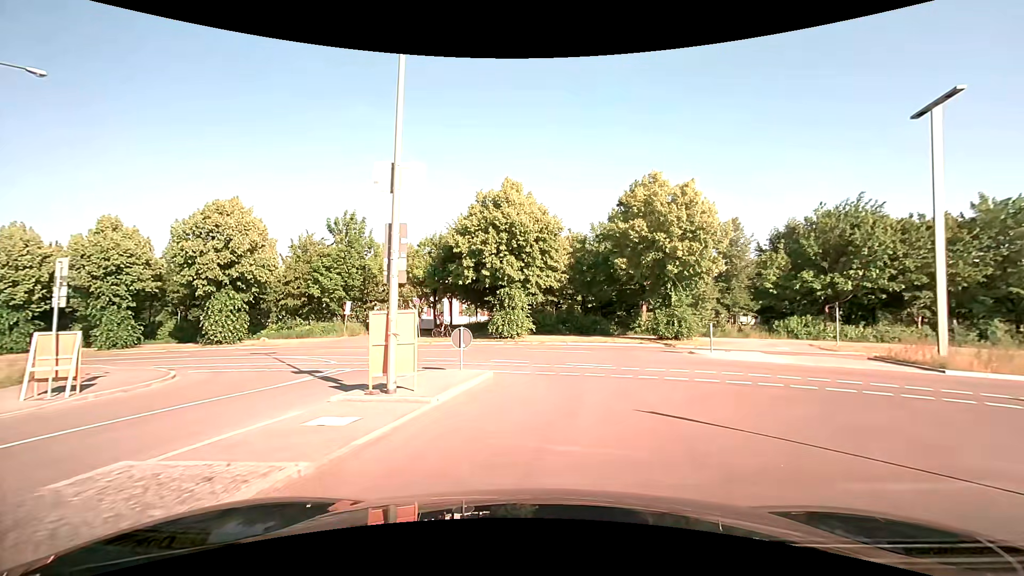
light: Day
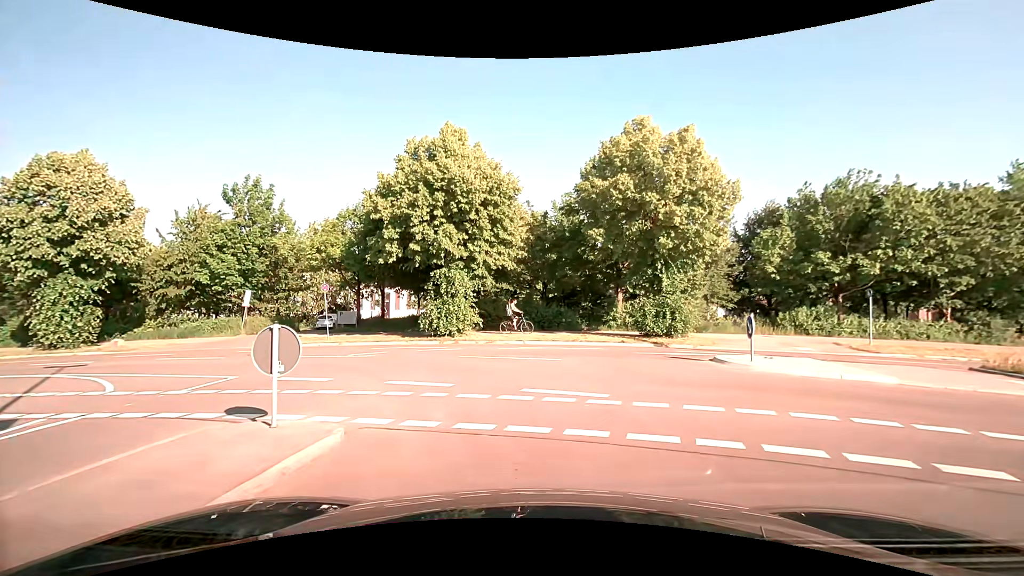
(+0.3, +7.8) m; +4°
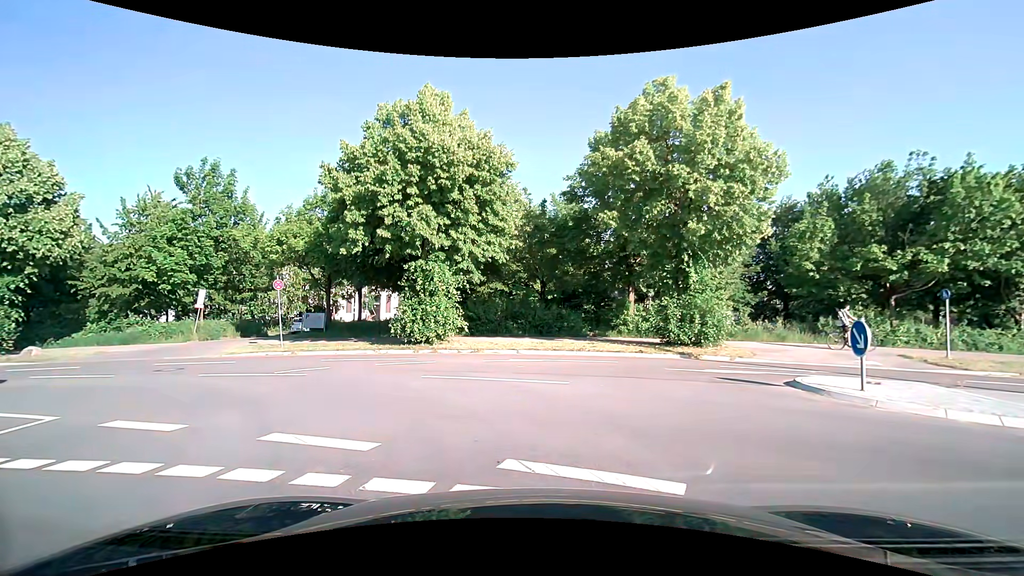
(+0.1, +4.1) m; +2°
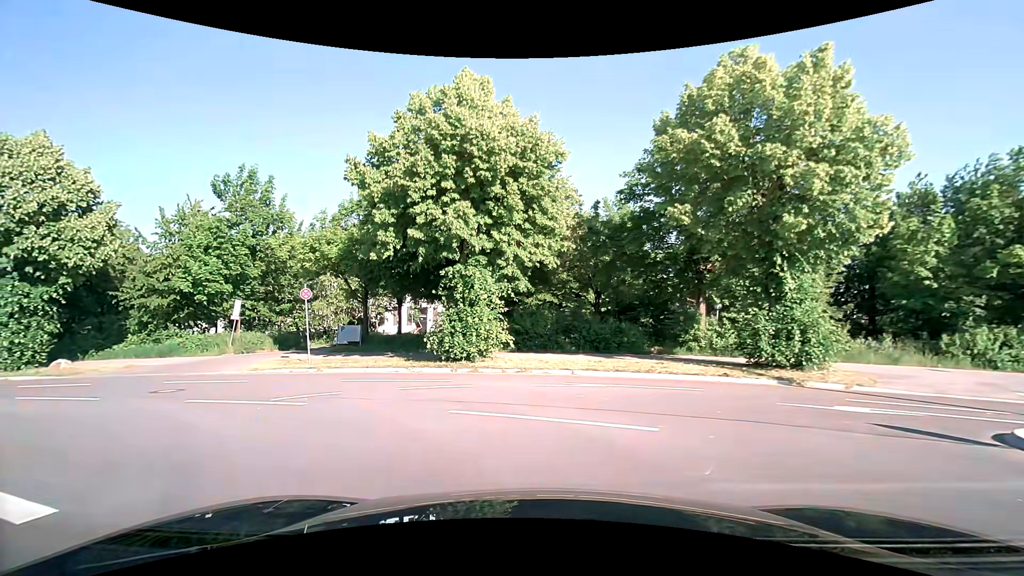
(-0.1, +3.0) m; -7°
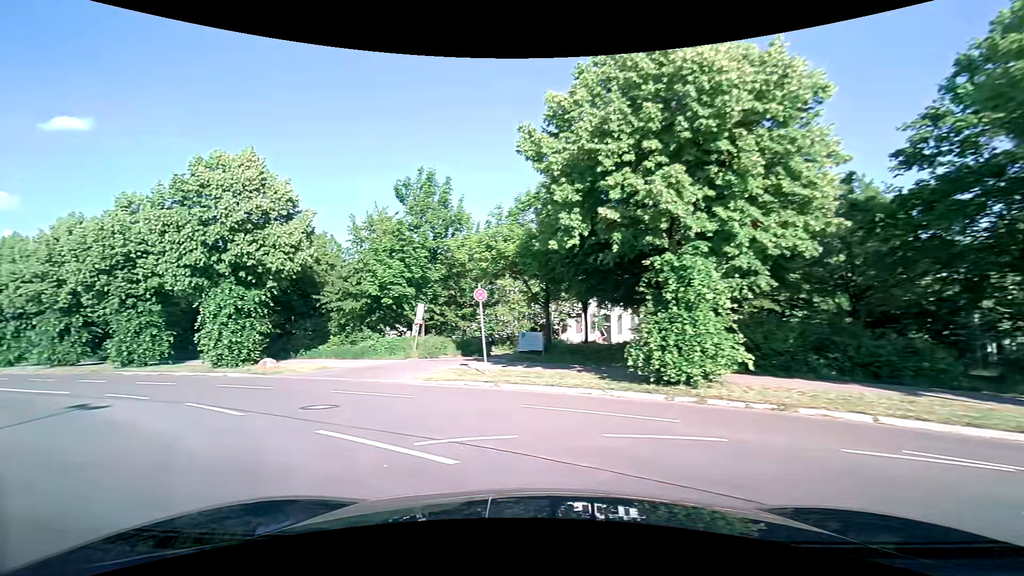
(-0.7, +4.3) m; -19°
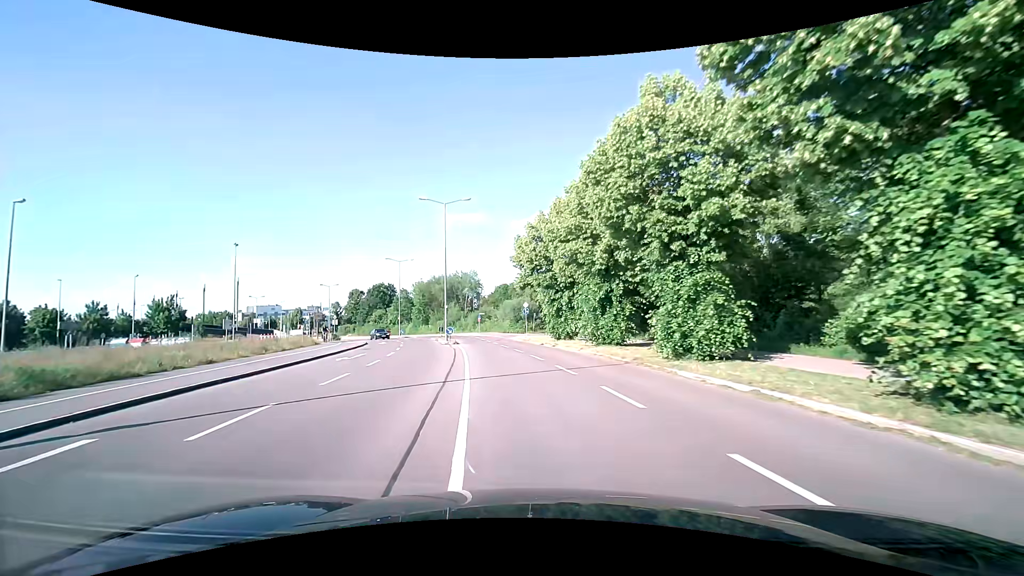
(-11.5, +15.6) m; -57°
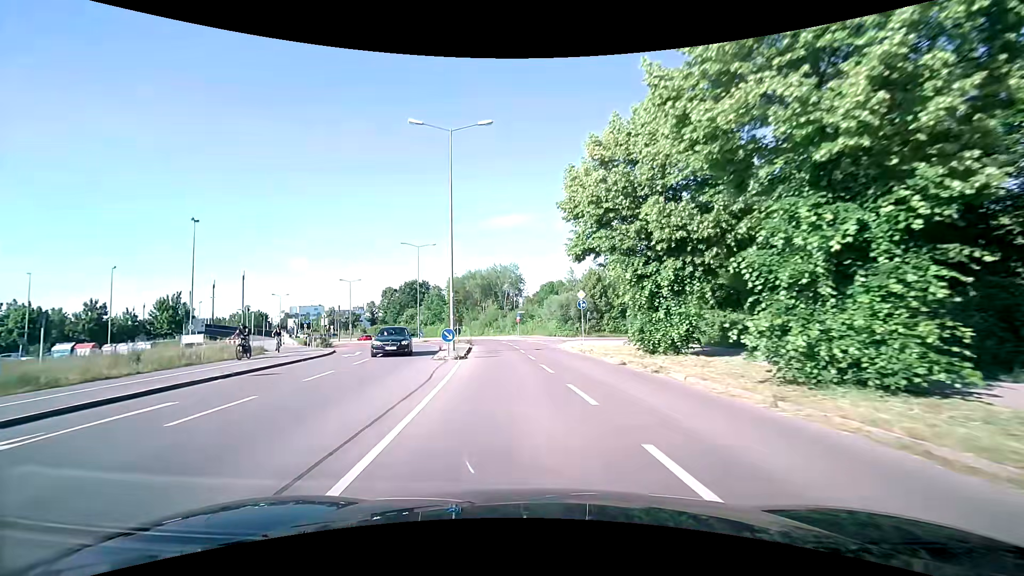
(-0.8, +17.9) m; -5°
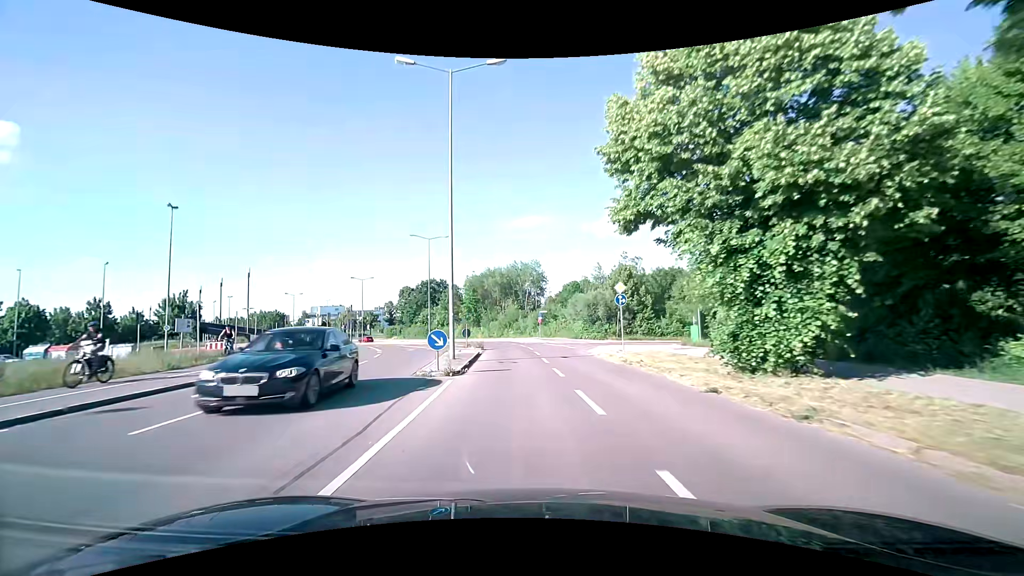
(-0.1, +6.9) m; -3°
(0, +10) (0, +20) (-1, +30) (-2, +40) (-4, +50) (-7, +59) (-10, +69) (-14, +78) (-19, +87) (-24, +95) m
